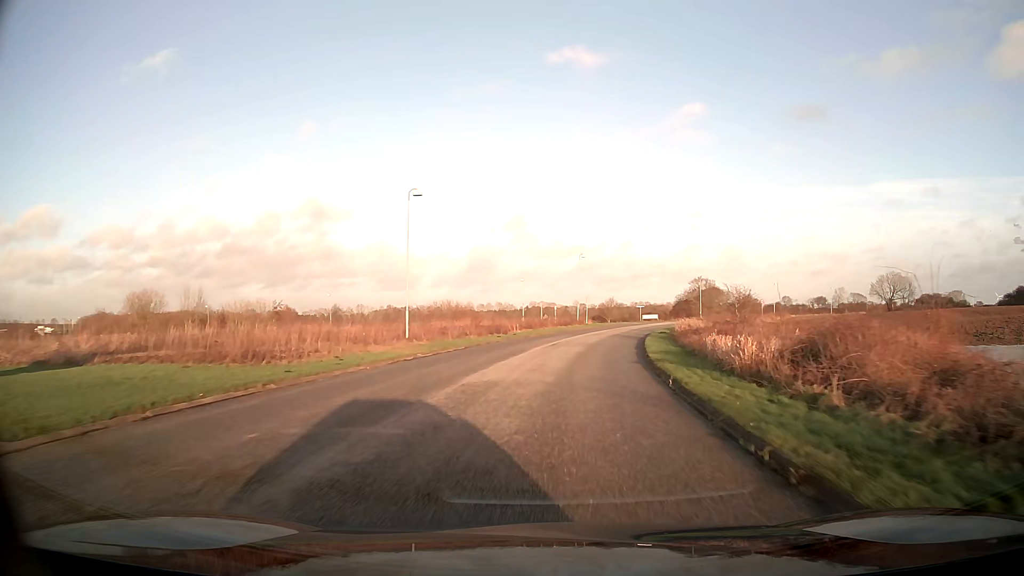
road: unclassified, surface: asphalt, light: Day
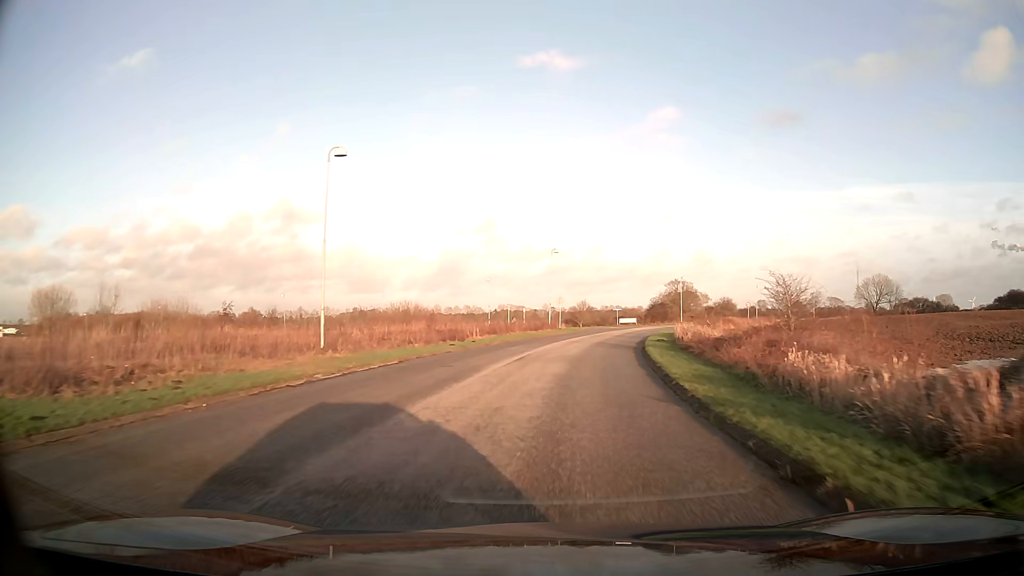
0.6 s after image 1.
(+0.2, +8.7) m; +3°
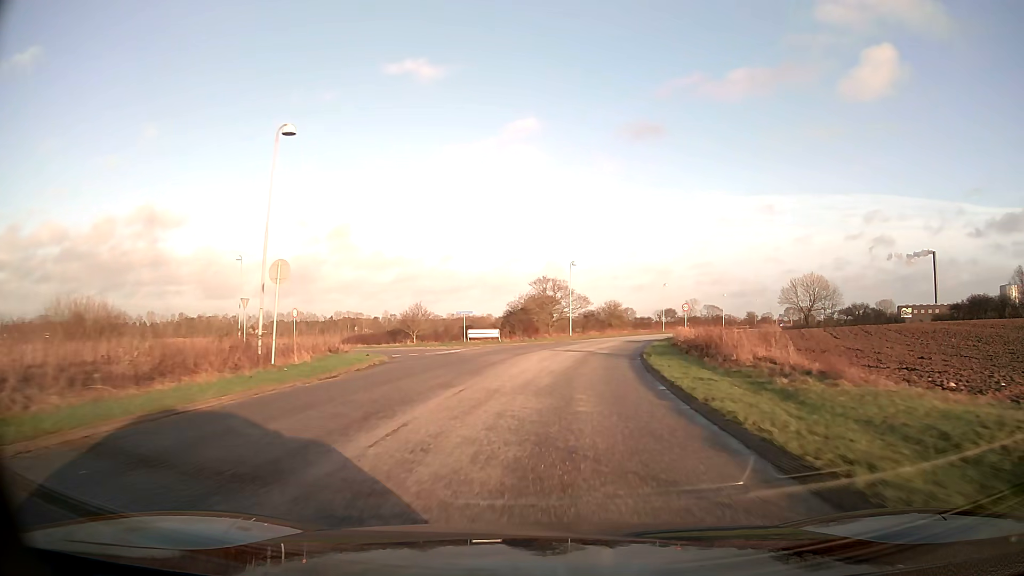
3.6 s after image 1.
(+4.7, +42.7) m; +13°
(0, +10) (+1, +20) (+2, +30) (+4, +40) (+6, +49) (+9, +59) (+12, +69) (+16, +78) (+20, +87) (+24, +96) m
